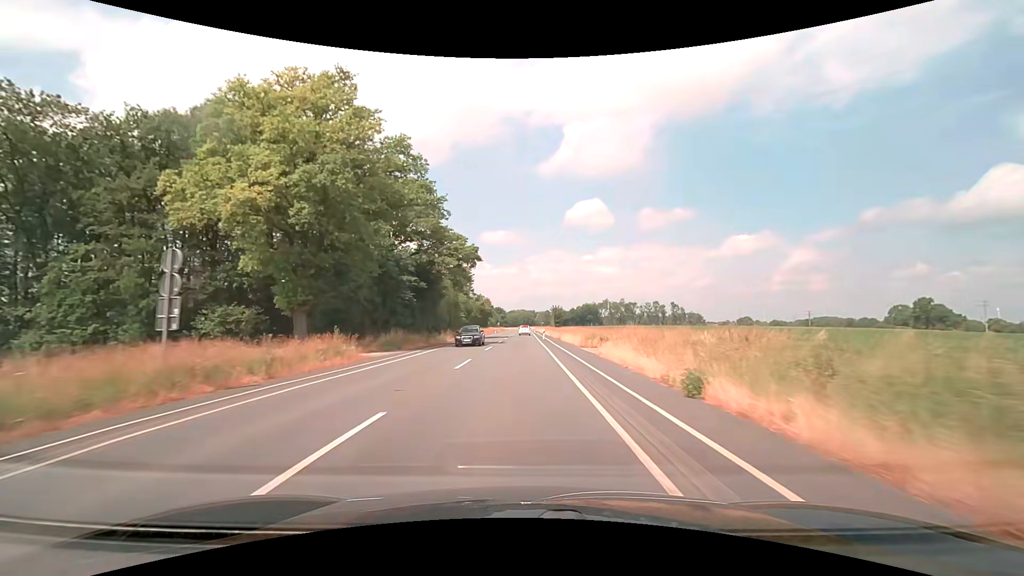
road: secondary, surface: asphalt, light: Day
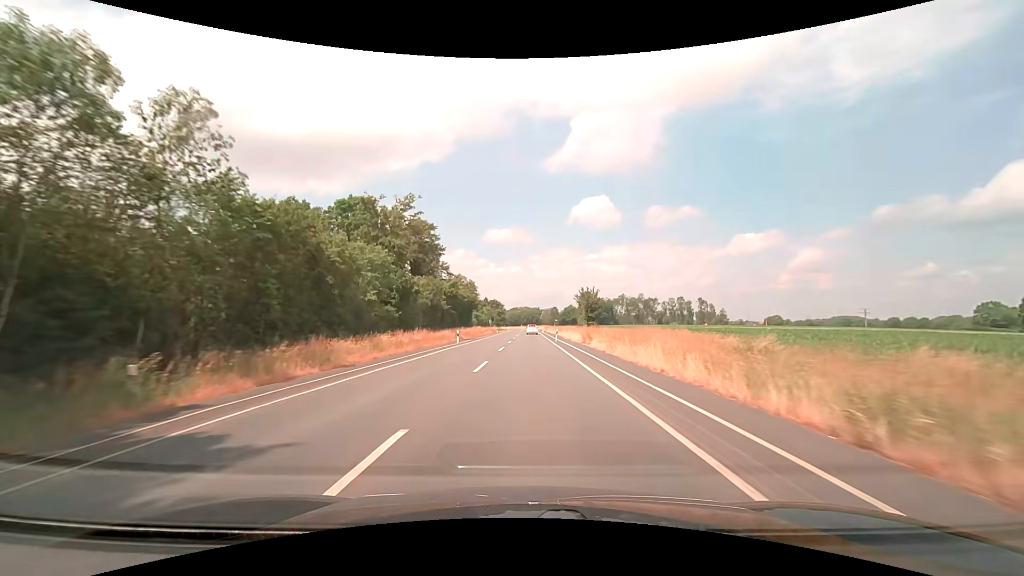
(0.0, +61.9) m; 0°
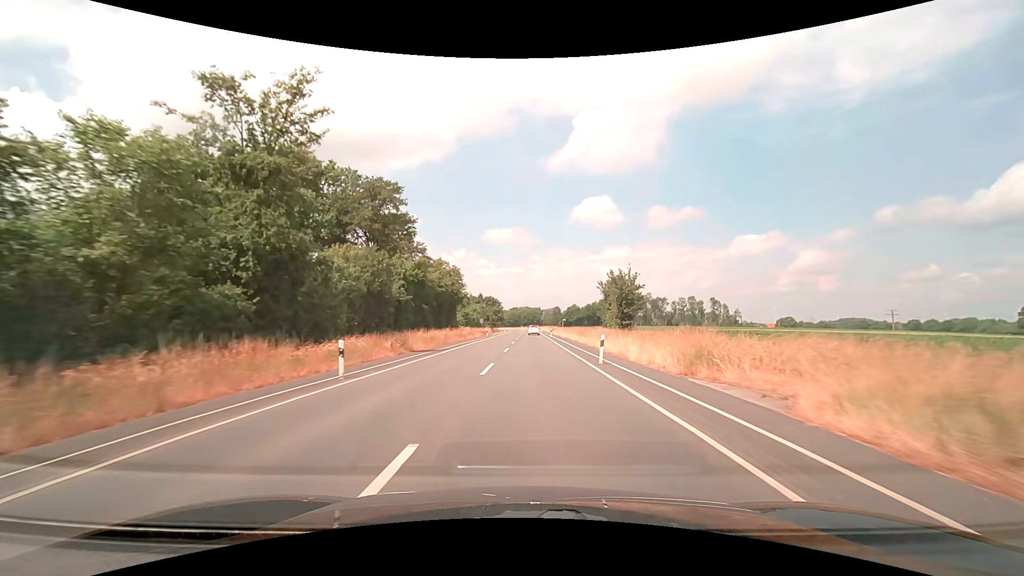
(0.0, +25.1) m; 0°
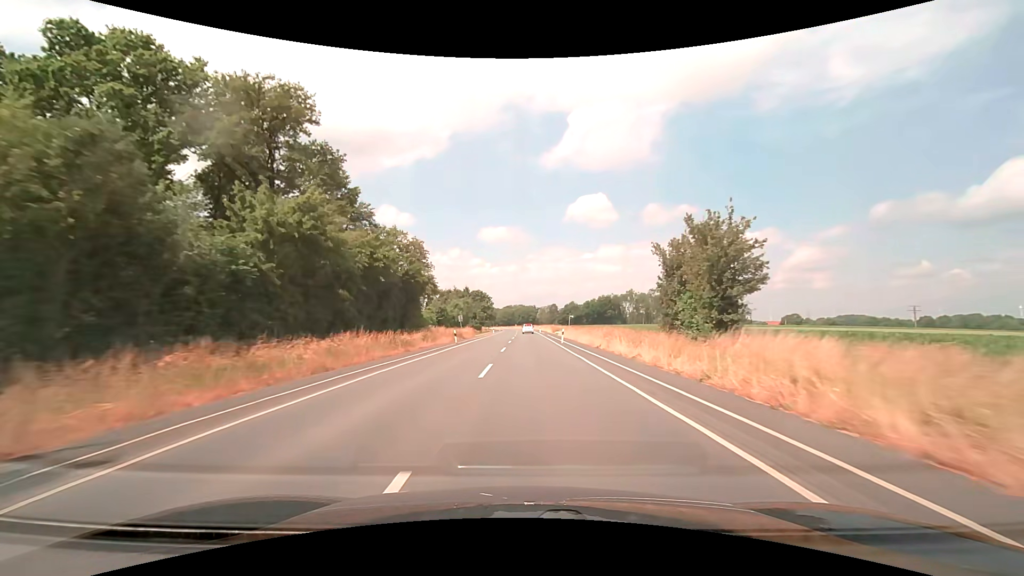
(+0.1, +25.3) m; 0°
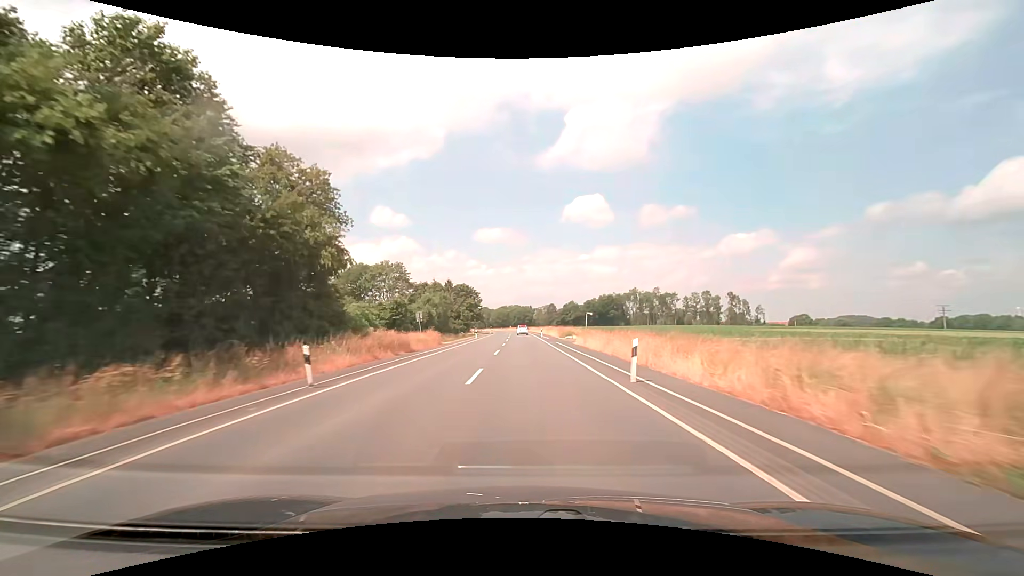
(+0.2, +25.5) m; +1°
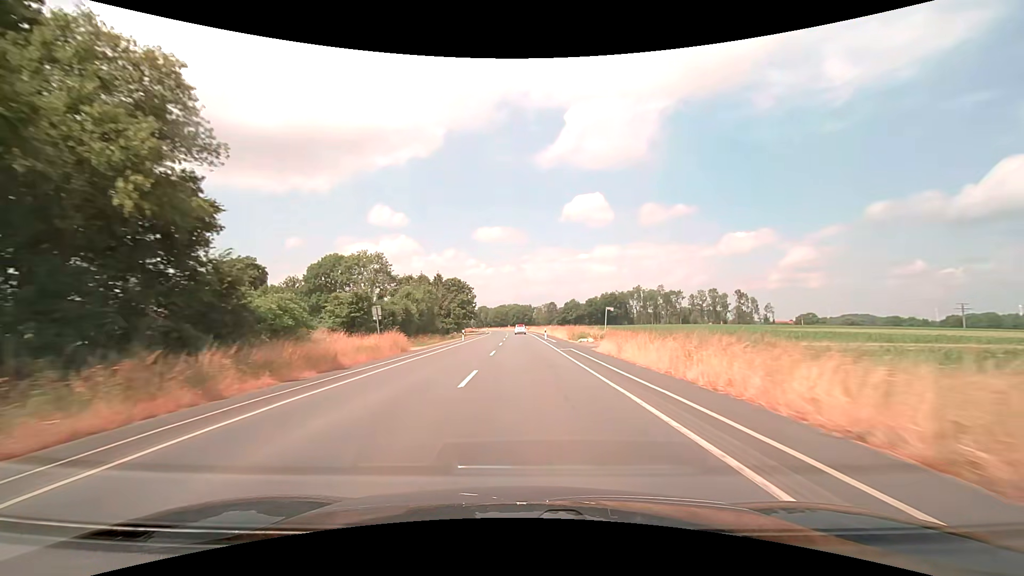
(0.0, +12.8) m; 0°
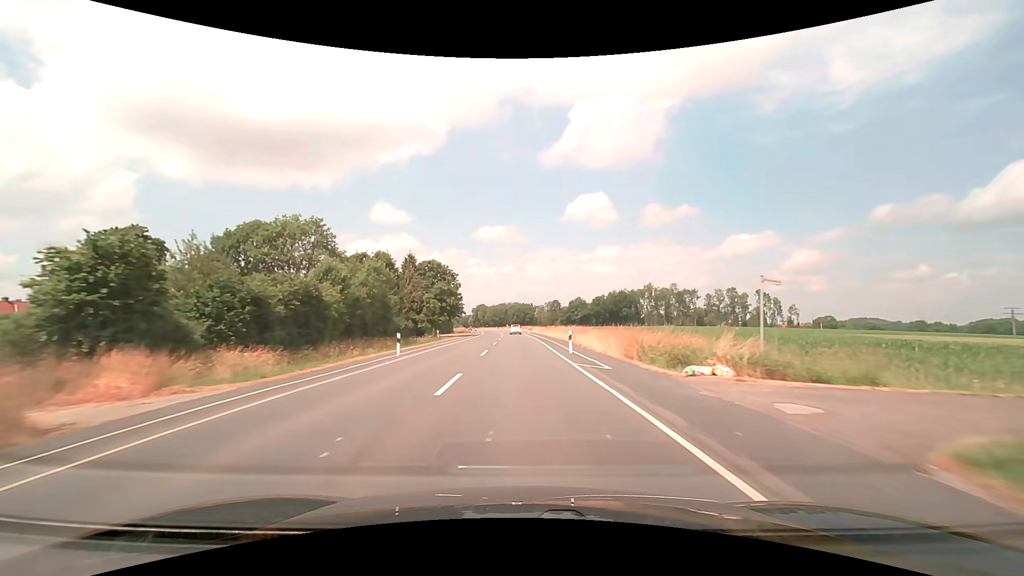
(-0.1, +25.7) m; 0°
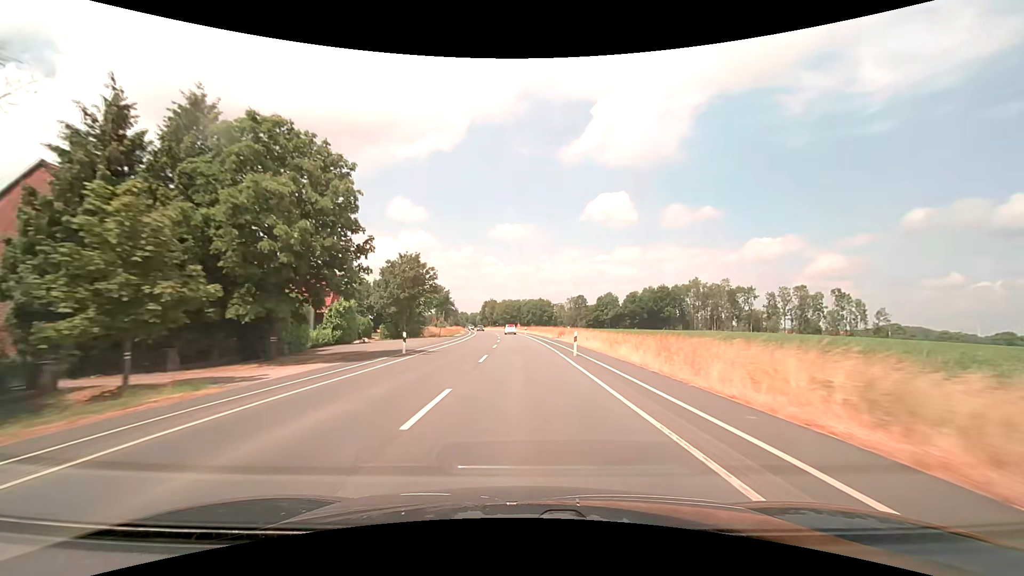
(-0.7, +51.7) m; -2°
(0, +10) (0, +20) (0, +30) (-1, +40) (-1, +50) (-1, +60) (-2, +70) (-3, +80) (-4, +90) (-4, +100) m
